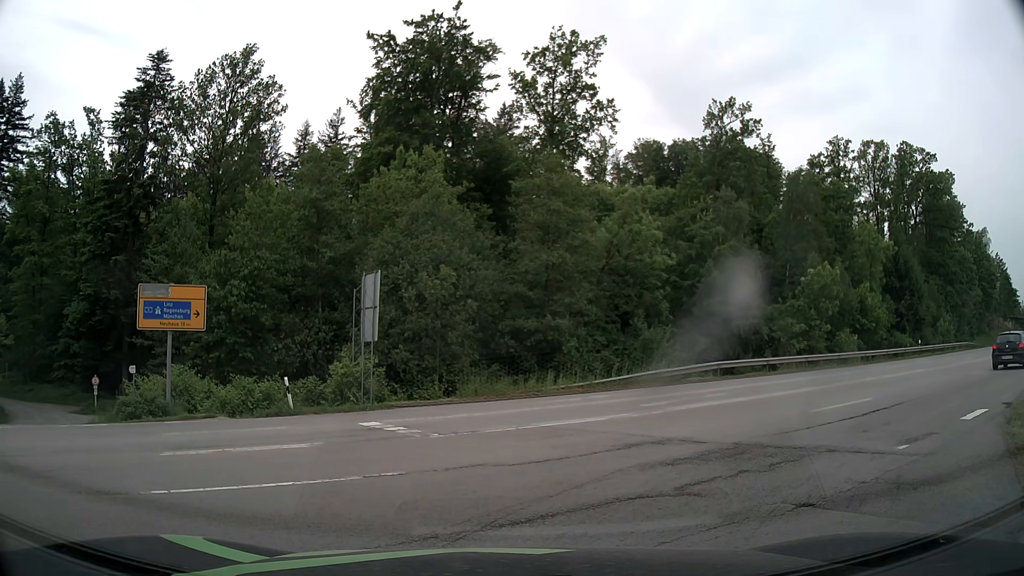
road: residential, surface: asphalt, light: Day
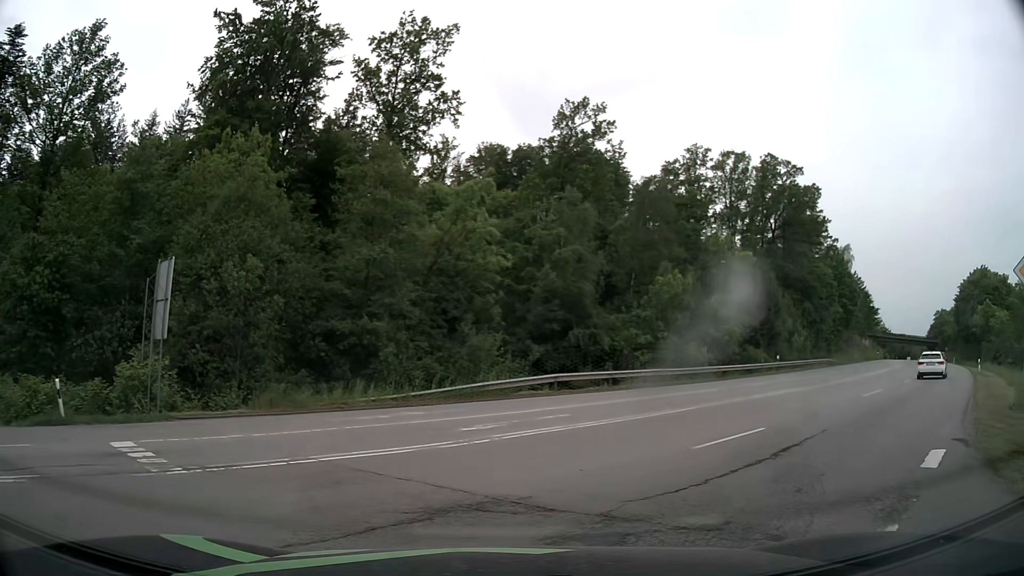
(+0.5, +3.8) m; +15°
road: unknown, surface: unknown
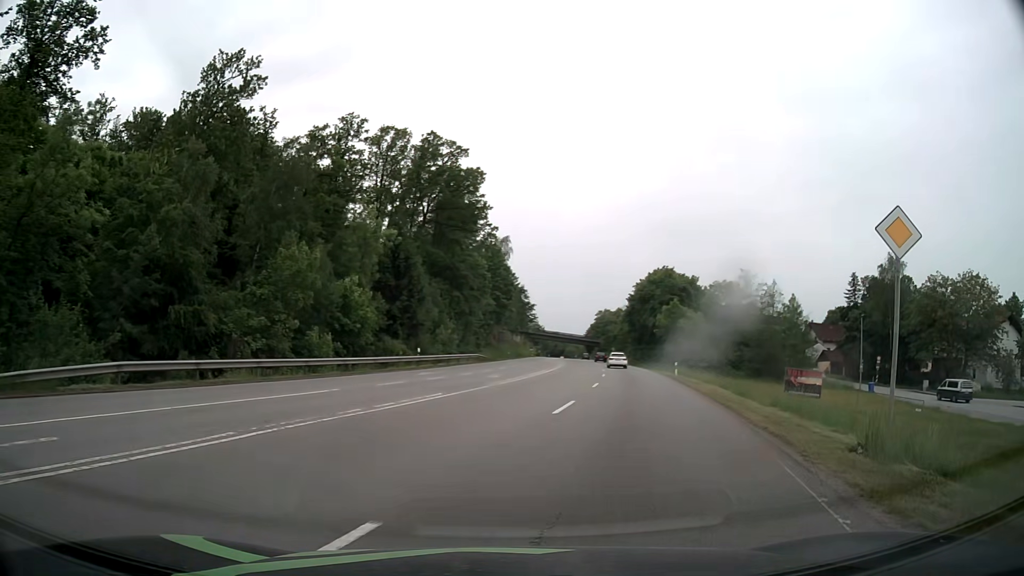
(+2.3, +7.5) m; +31°
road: secondary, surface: asphalt
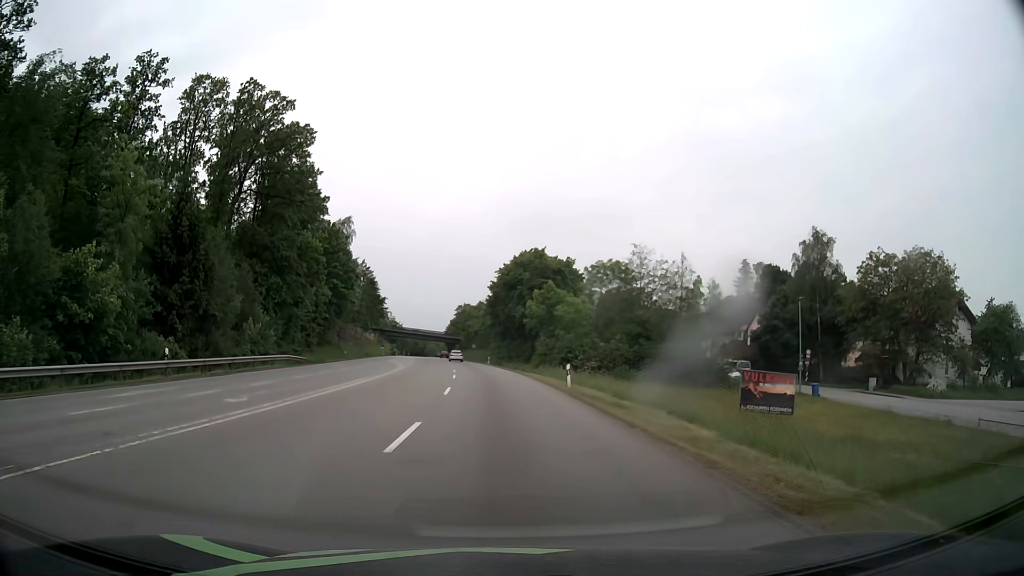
(+3.2, +17.2) m; +13°
